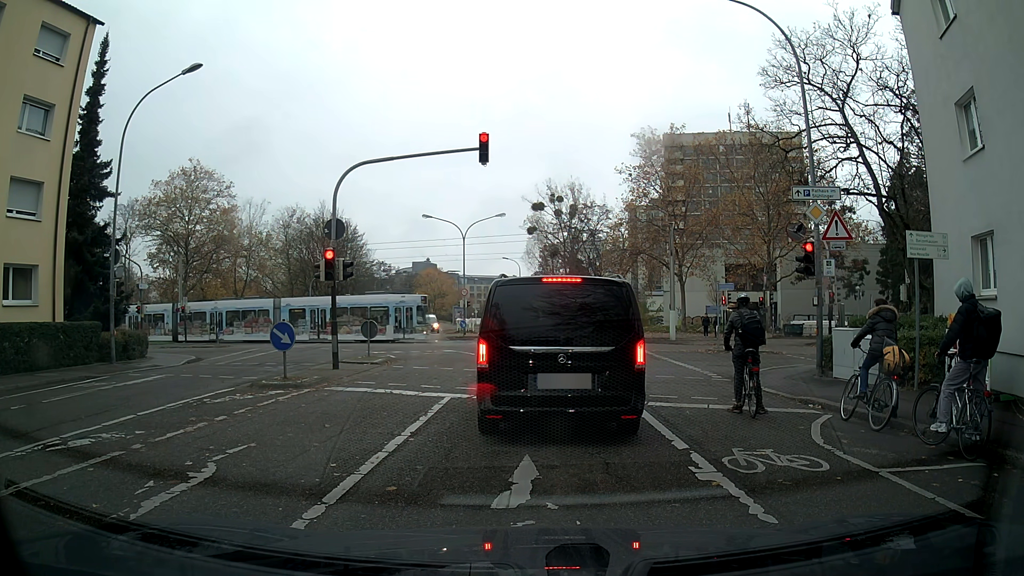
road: residential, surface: asphalt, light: Day
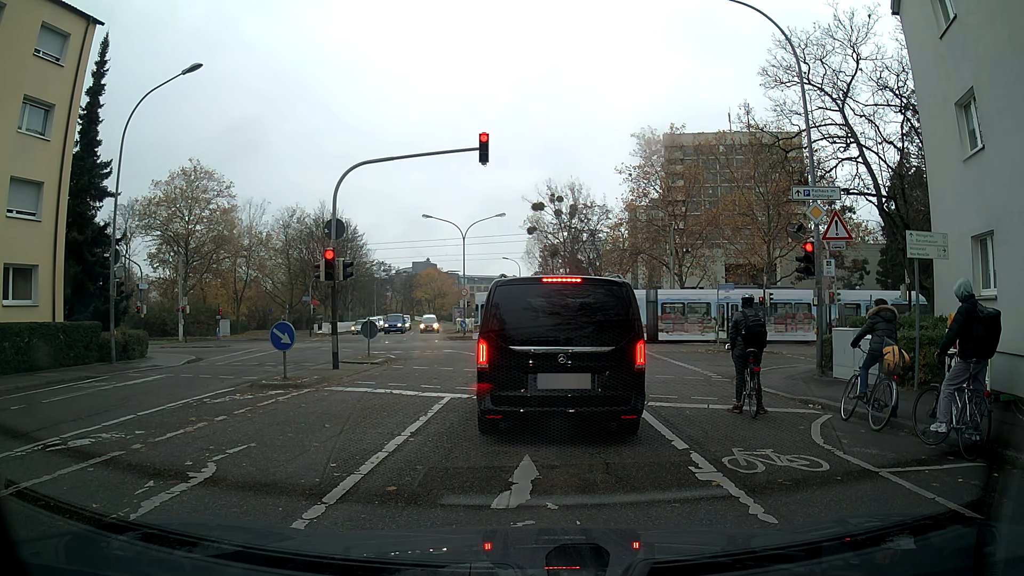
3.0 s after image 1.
(0.0, 0.0) m; 0°
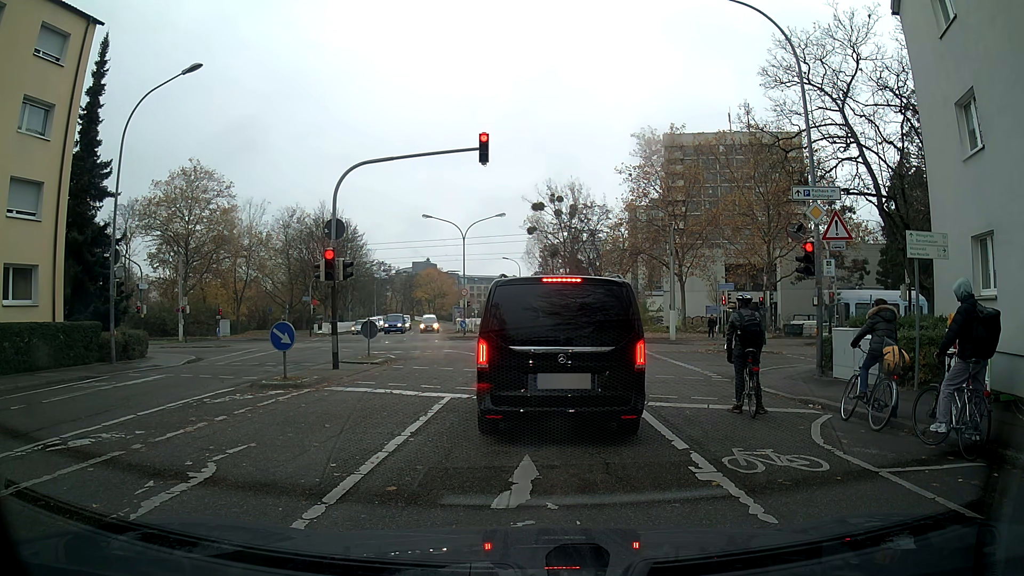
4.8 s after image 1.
(0.0, 0.0) m; 0°
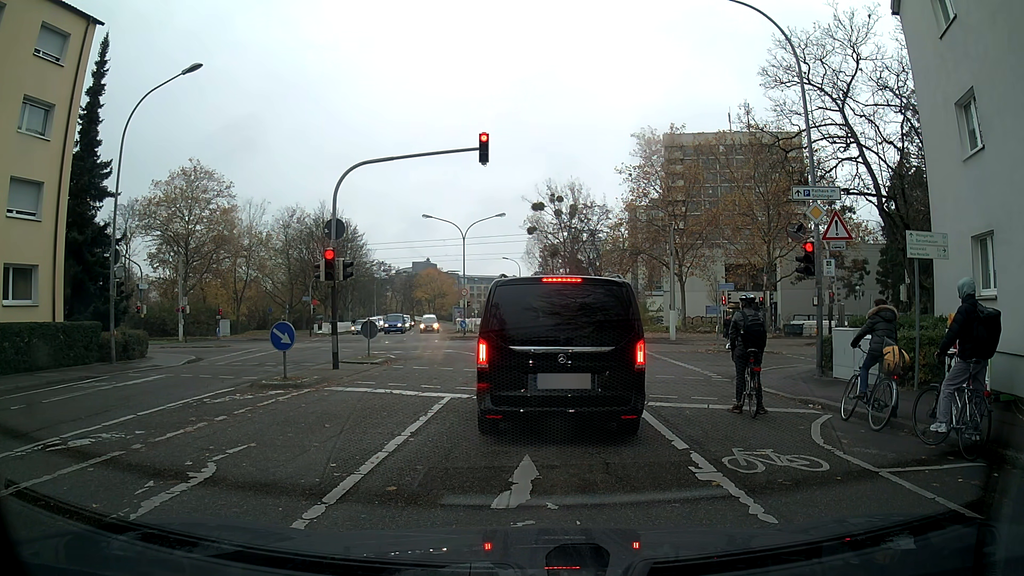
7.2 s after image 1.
(0.0, 0.0) m; 0°
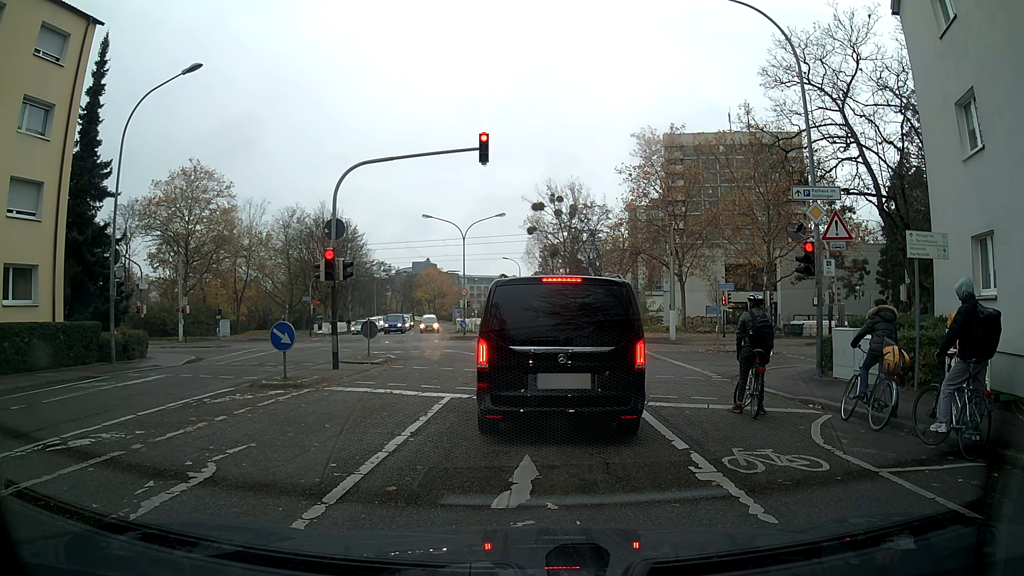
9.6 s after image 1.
(0.0, 0.0) m; 0°
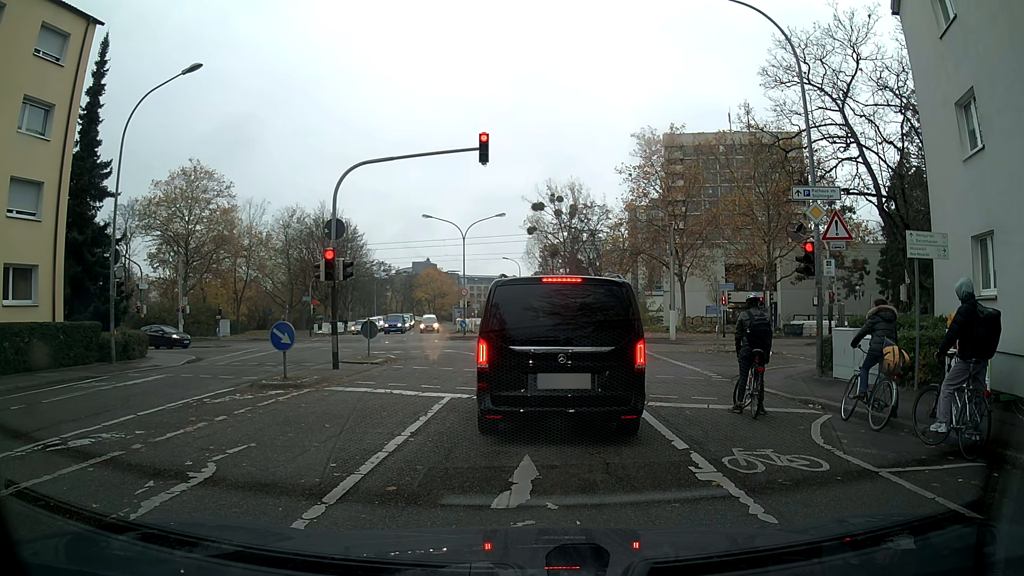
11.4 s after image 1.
(0.0, 0.0) m; 0°
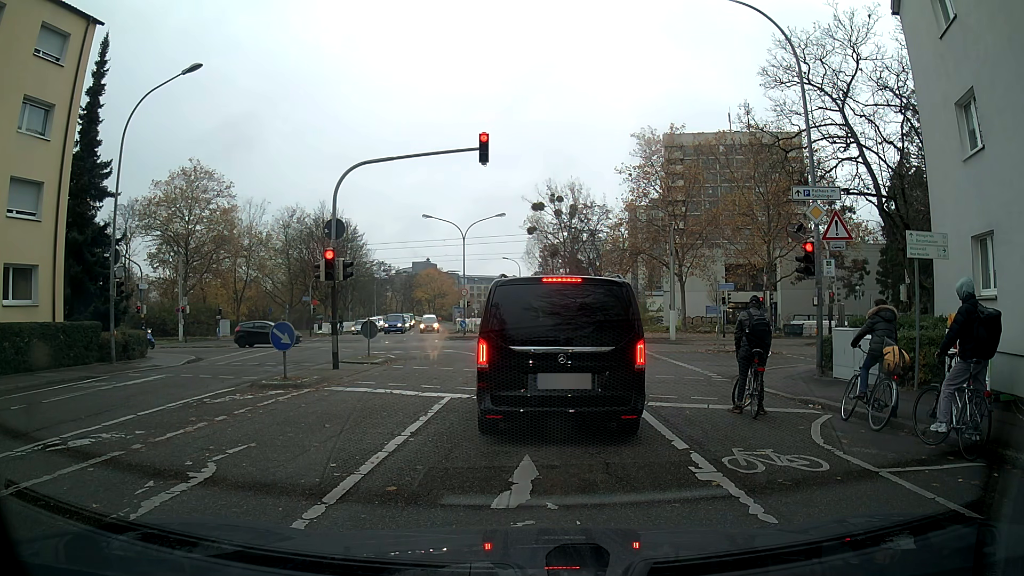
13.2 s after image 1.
(0.0, 0.0) m; 0°
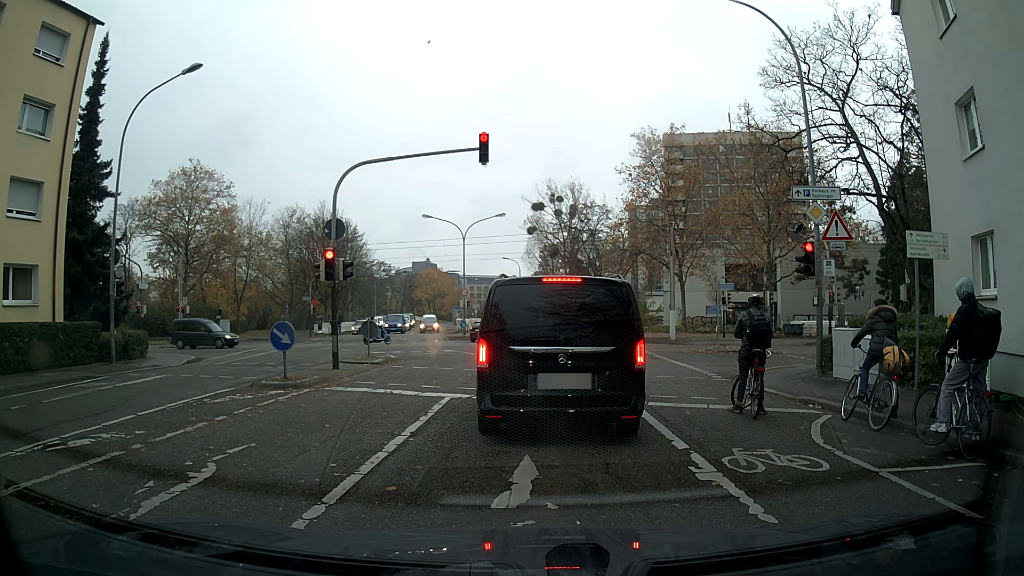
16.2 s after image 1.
(0.0, 0.0) m; 0°
(0, +10) (+1, +20) (+1, +30) (+1, +40) (0, +50) (-1, +60) (-3, +70) (-4, +80) (-7, +89) (-9, +99) m
